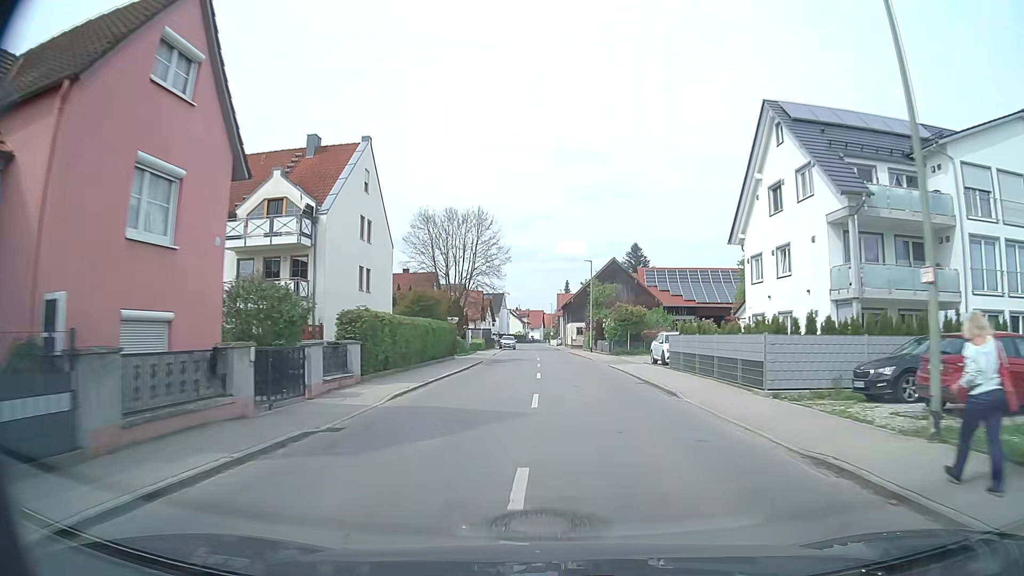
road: tertiary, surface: asphalt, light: Day
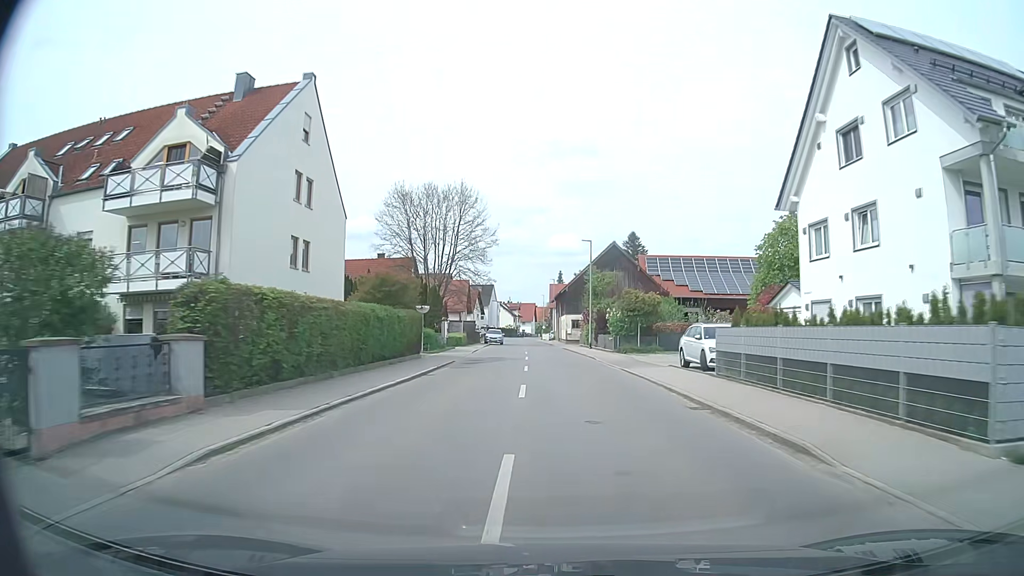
(0.0, +8.8) m; +1°
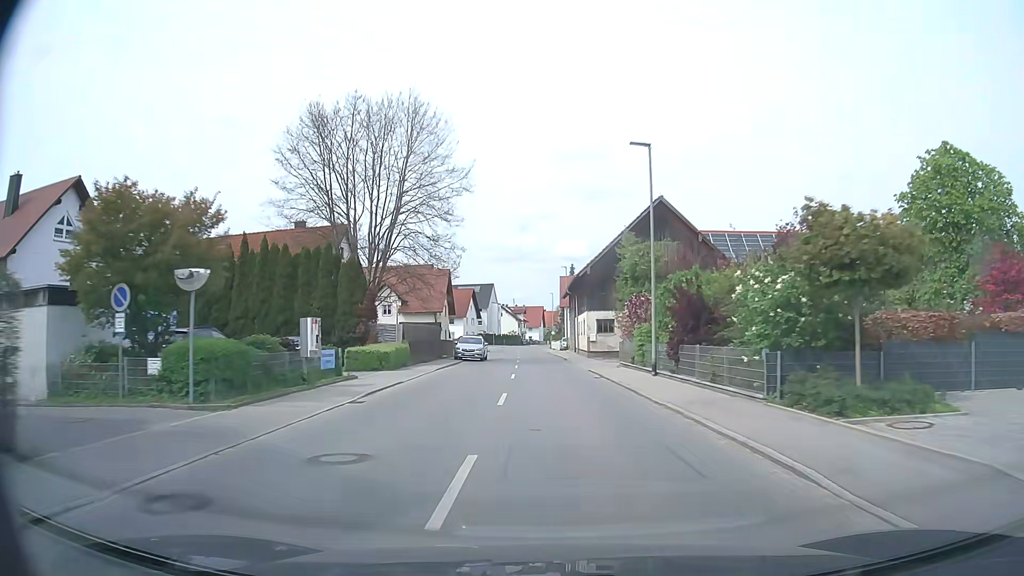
(-0.2, +26.6) m; -1°
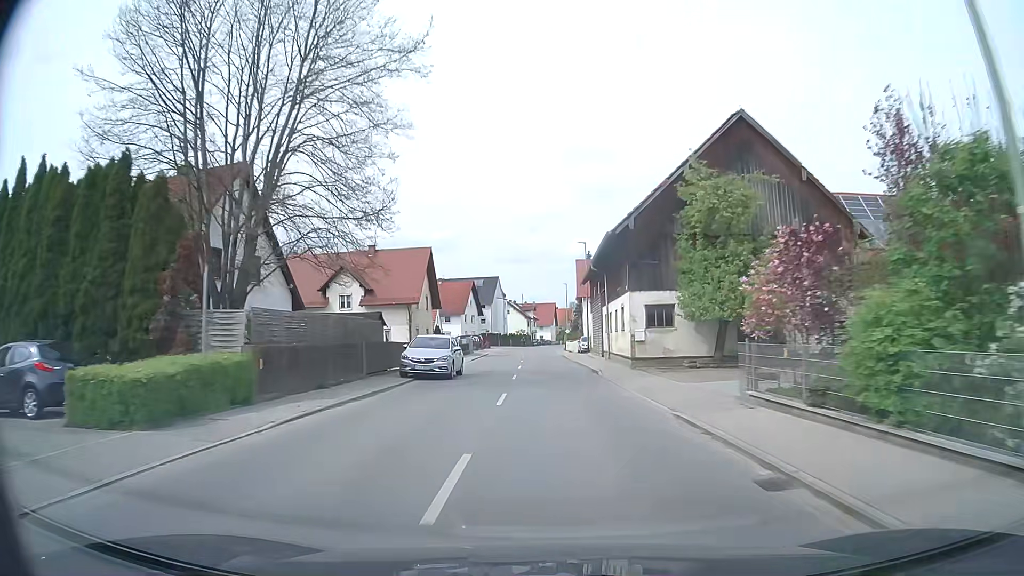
(-0.2, +17.9) m; -1°
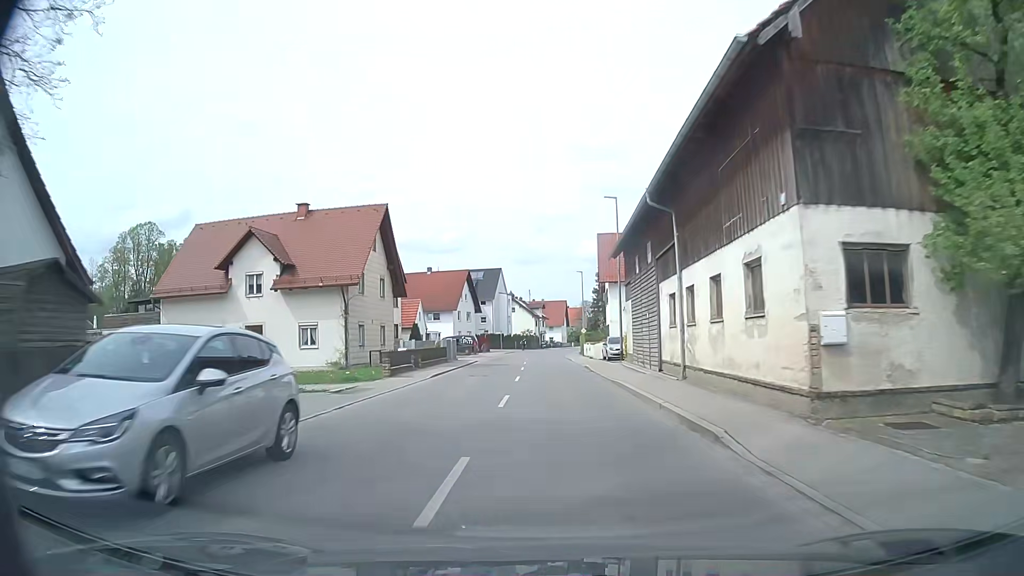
(-0.2, +18.0) m; -1°
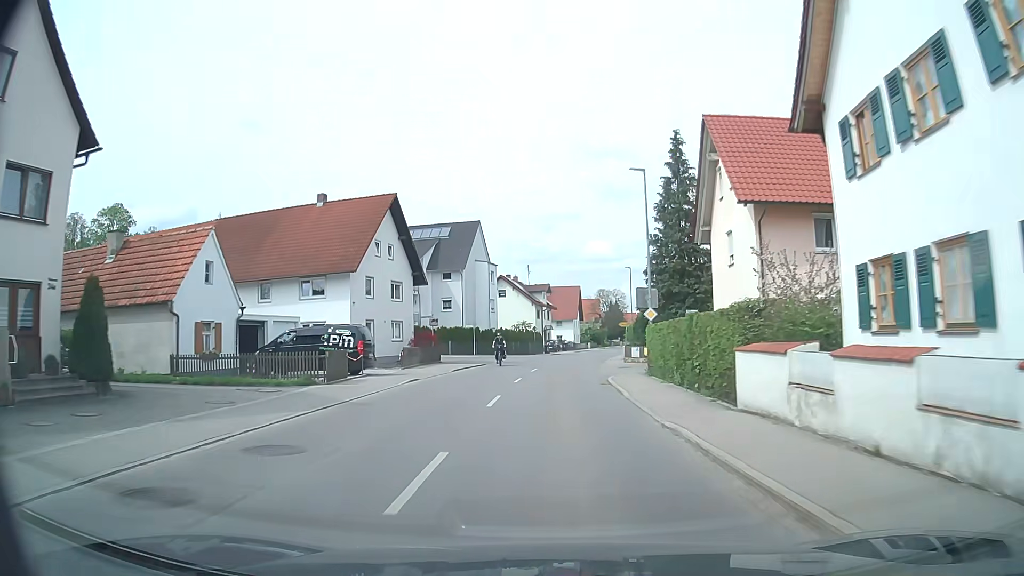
(-0.4, +44.6) m; -1°
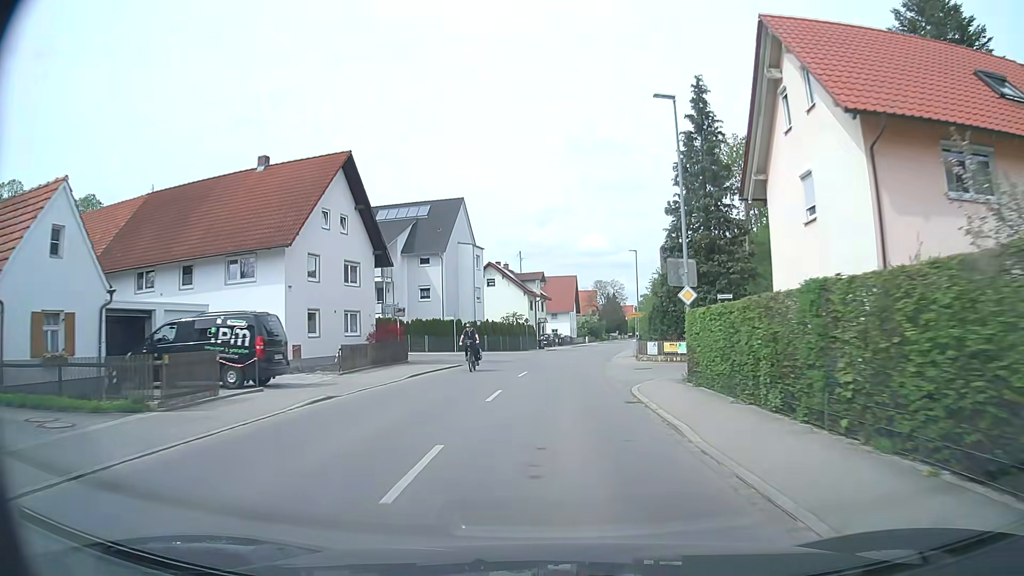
(0.0, +8.8) m; +1°
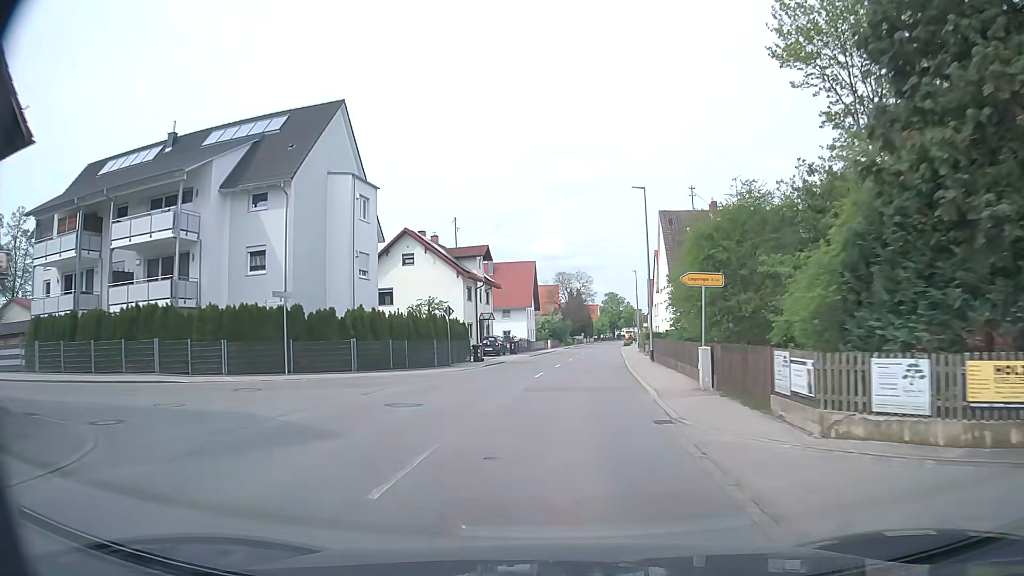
(+0.6, +26.8) m; +3°
(0, +10) (+1, +20) (+1, +30) (+2, +40) (+3, +50) (+4, +60) (+5, +70) (+6, +80) (+7, +90) (+8, +100) m
